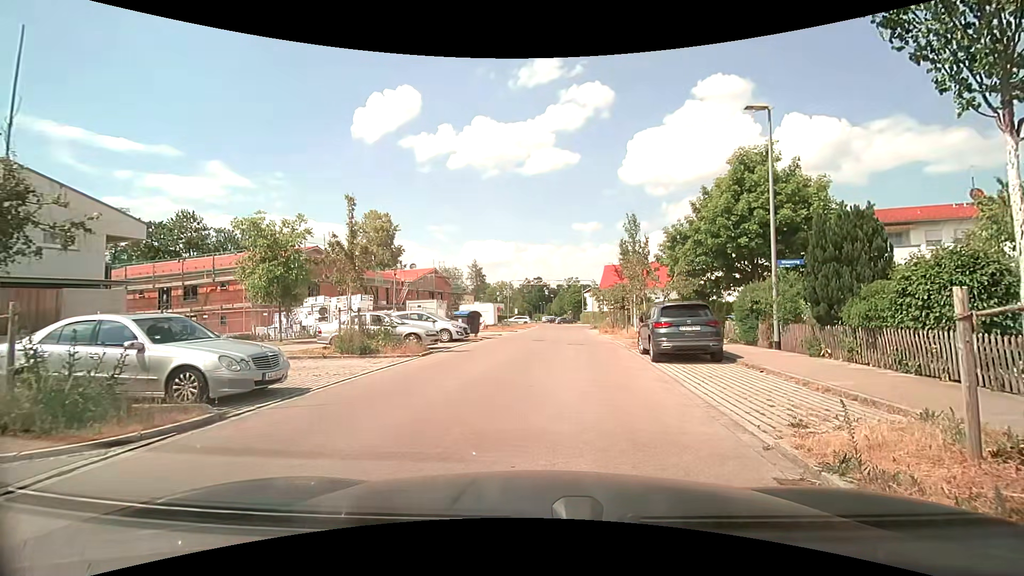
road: residential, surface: asphalt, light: Day
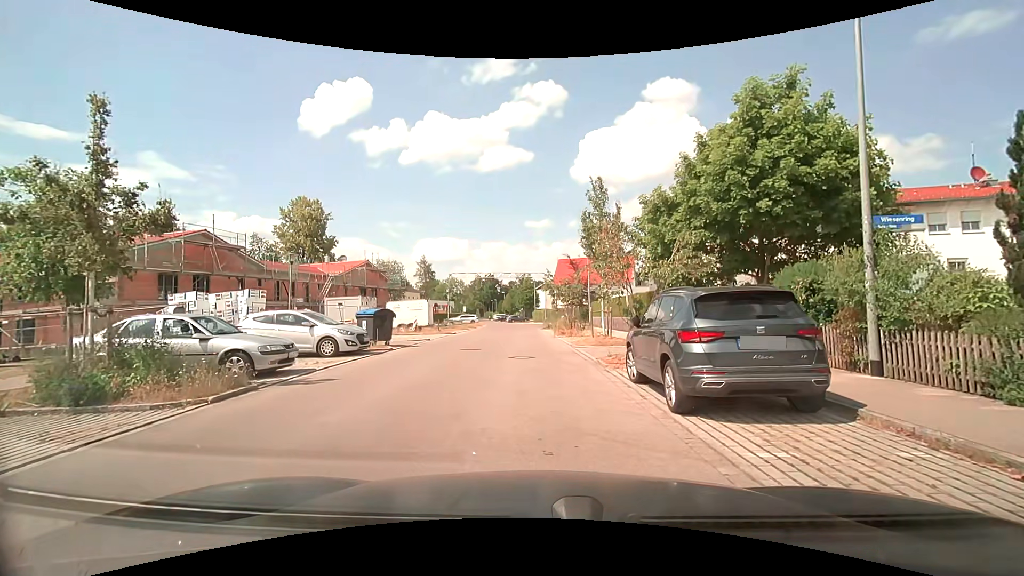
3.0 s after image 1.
(+0.4, +7.3) m; +5°
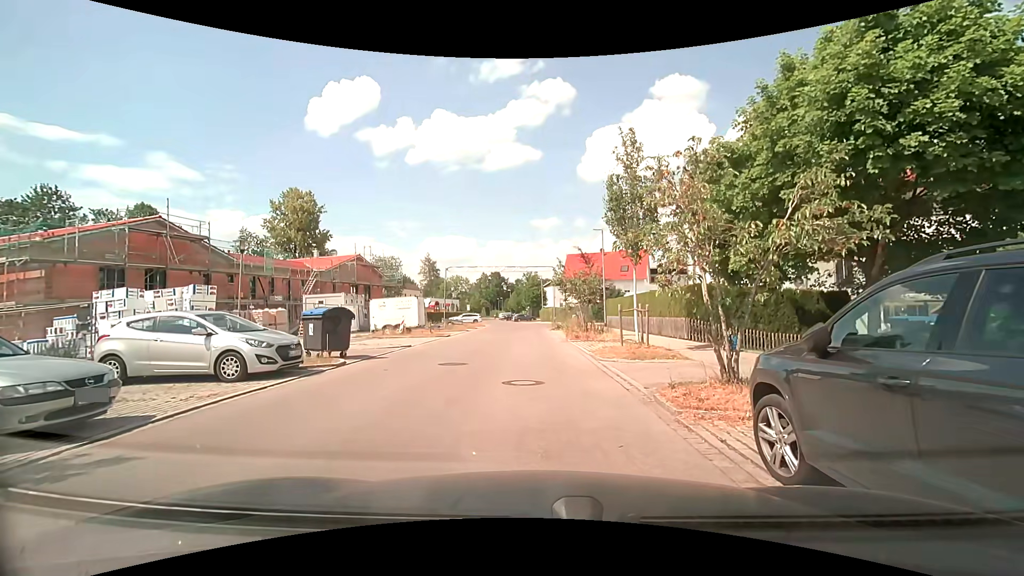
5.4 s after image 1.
(-0.1, +5.2) m; 0°
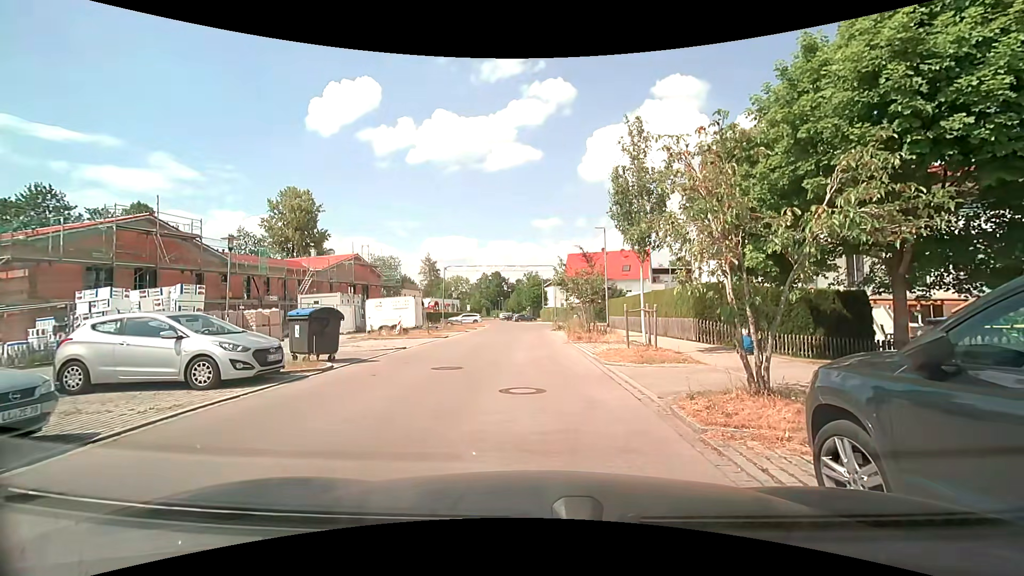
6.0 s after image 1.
(0.0, +0.9) m; -2°
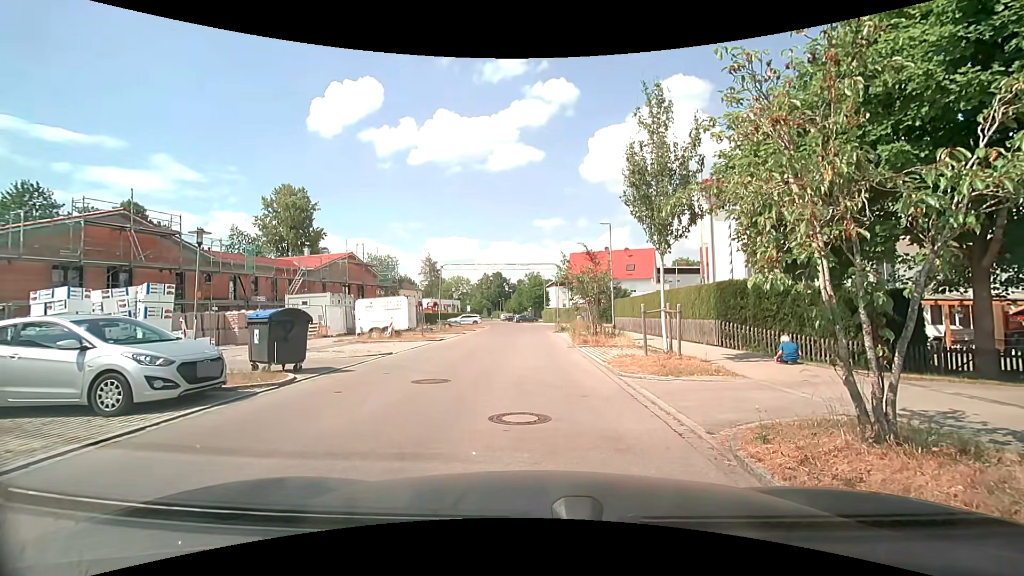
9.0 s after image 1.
(0.0, +2.0) m; 0°
